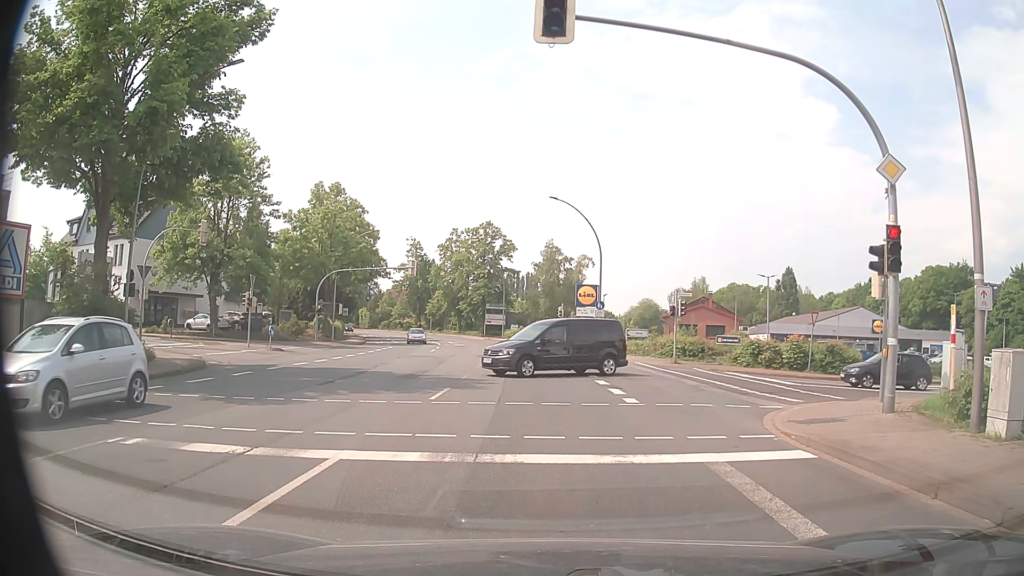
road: primary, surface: asphalt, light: Day
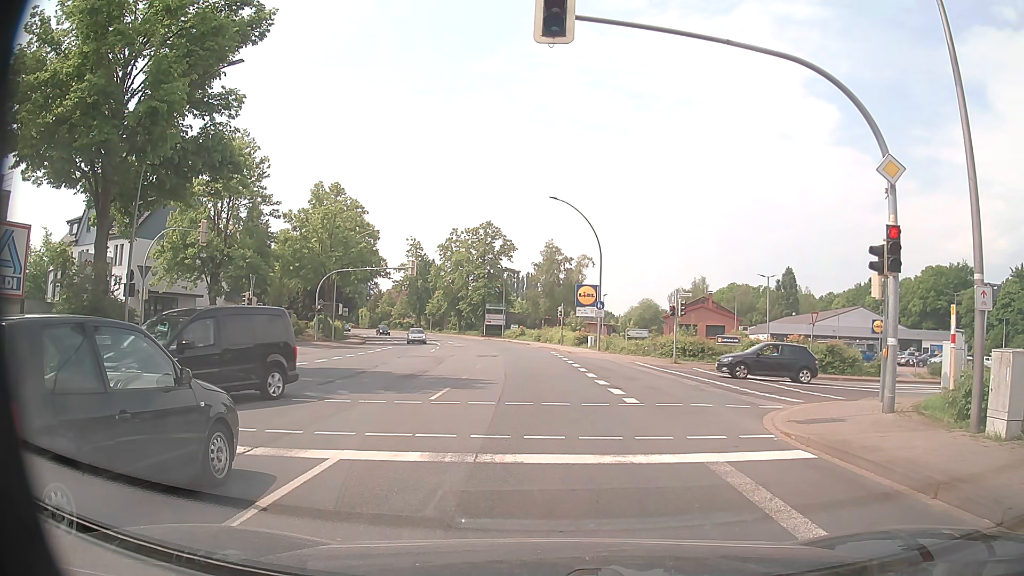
(0.0, 0.0) m; 0°
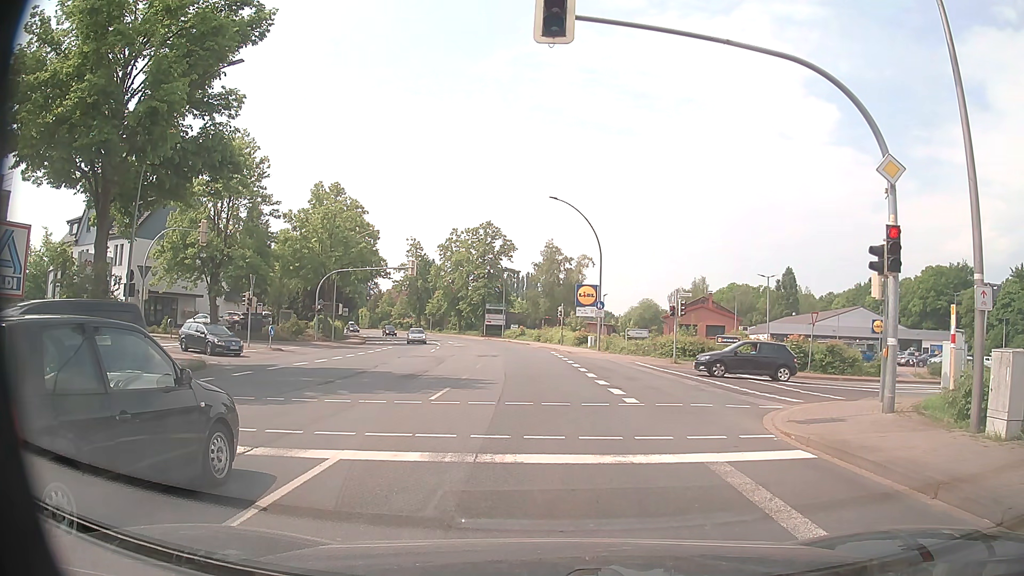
(0.0, 0.0) m; 0°
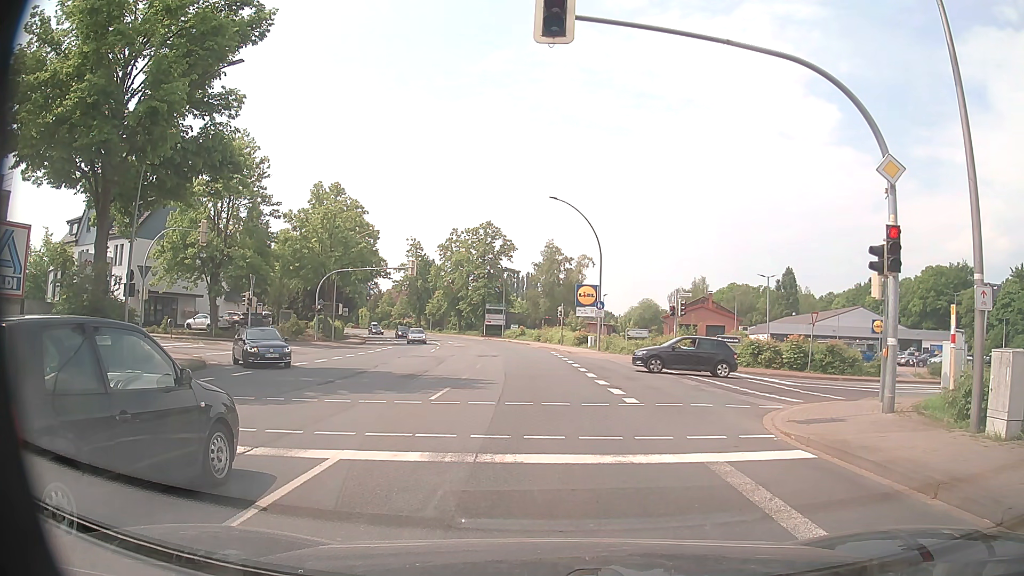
(0.0, 0.0) m; 0°
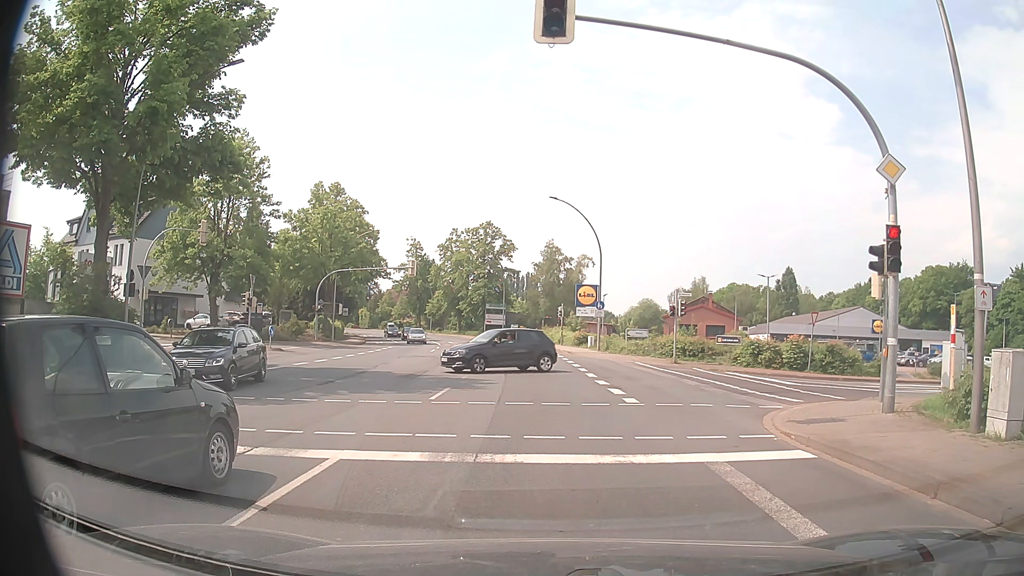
(0.0, 0.0) m; 0°
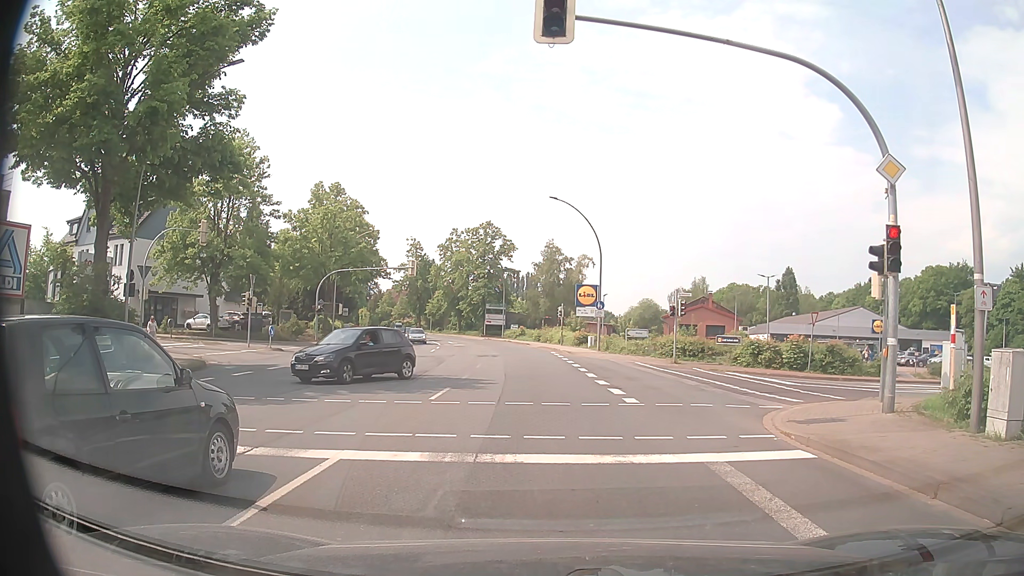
(0.0, 0.0) m; 0°
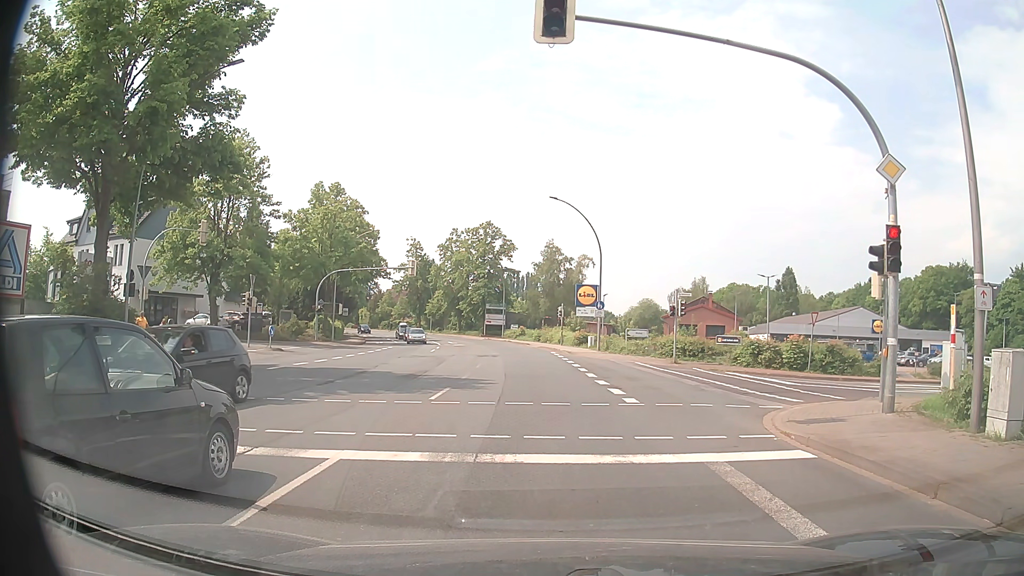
(0.0, 0.0) m; 0°
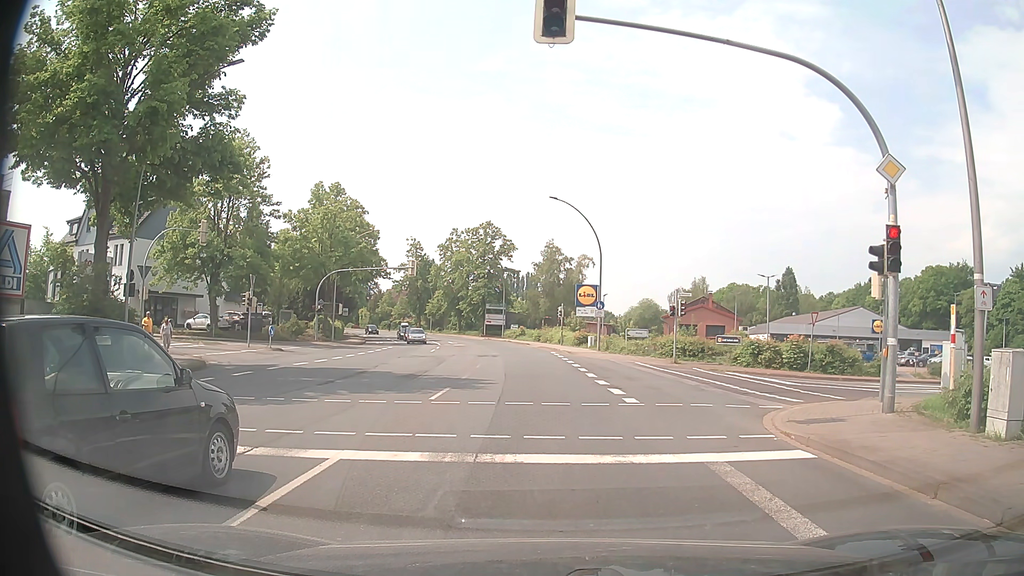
(0.0, 0.0) m; 0°
(0, +10) (-1, +20) (-1, +30) (-2, +40) (-4, +50) (-5, +60) (-8, +69) (-11, +79) (-14, +88) (-18, +98) m
